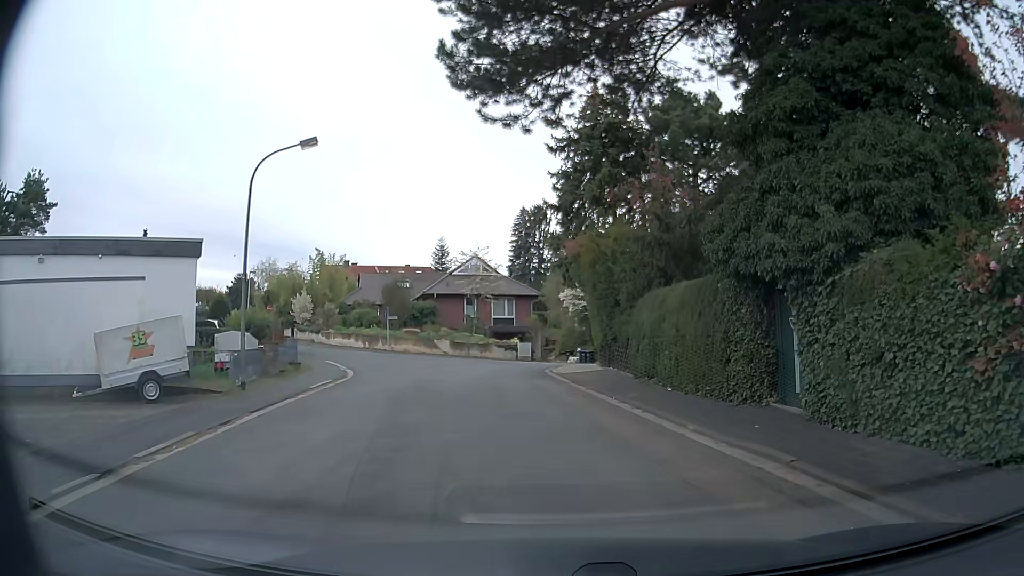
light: Day
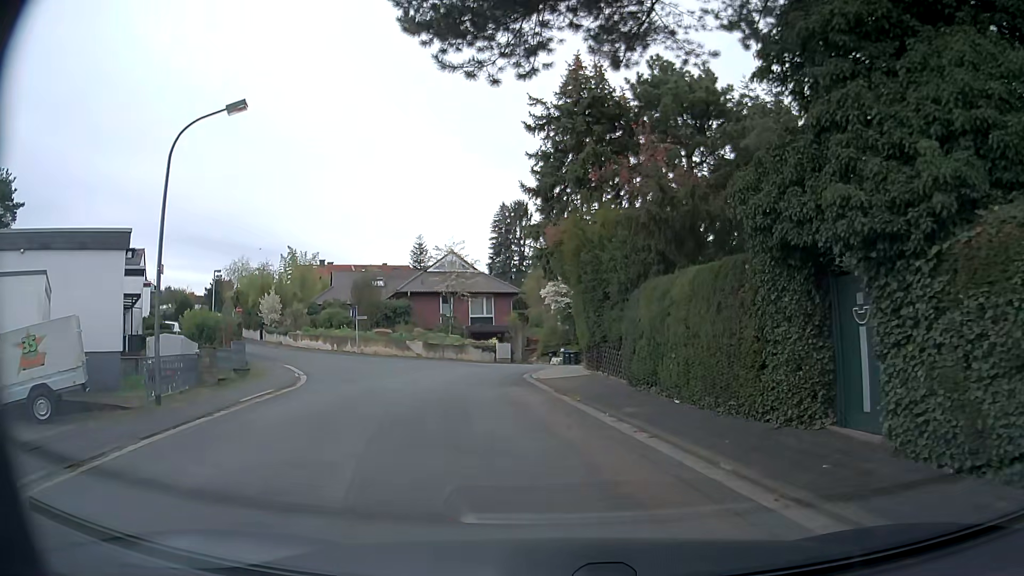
(+0.1, +3.2) m; +2°
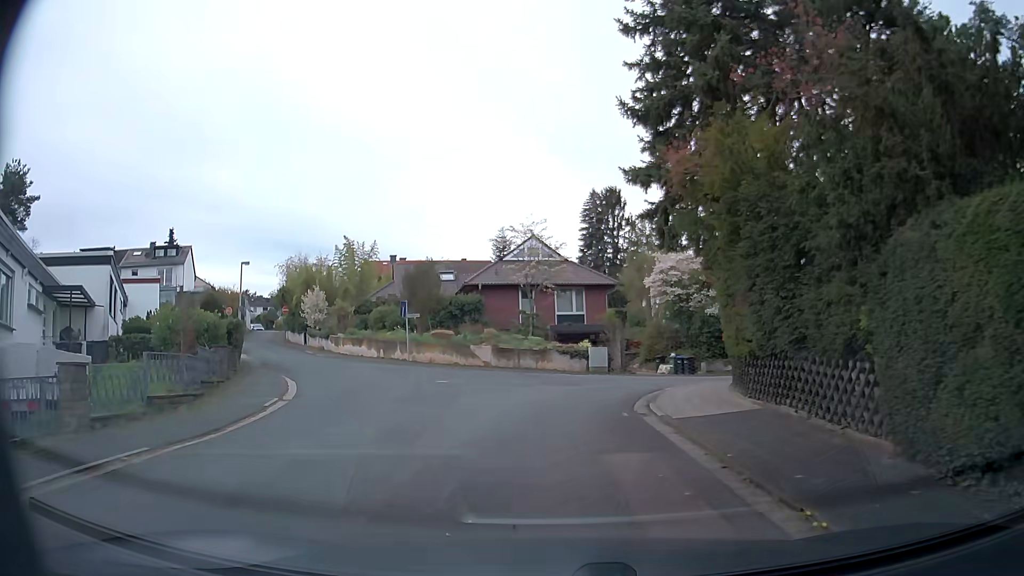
(-0.5, +9.4) m; -9°
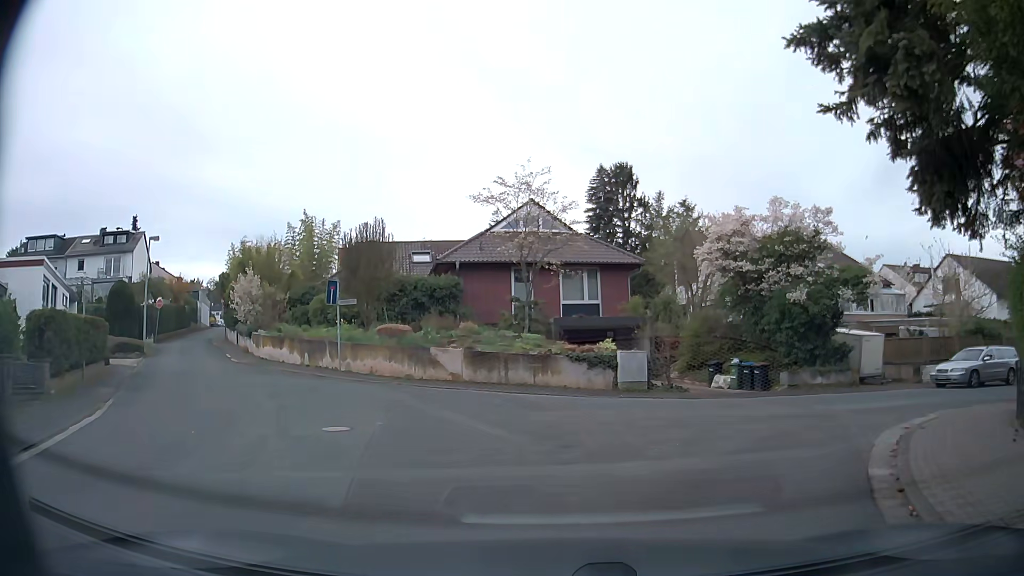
(0.0, +11.1) m; +1°
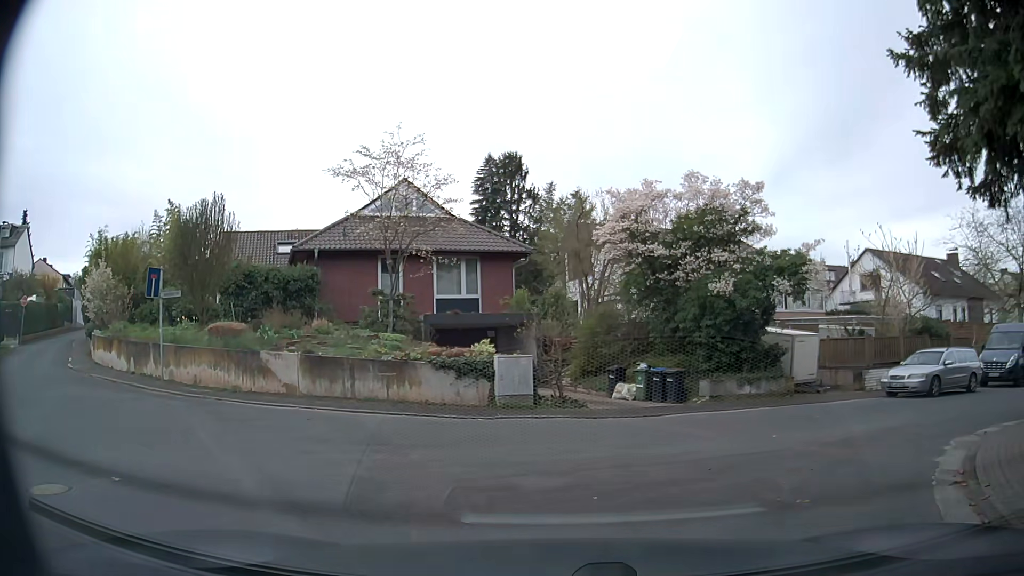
(+0.2, +4.3) m; +9°
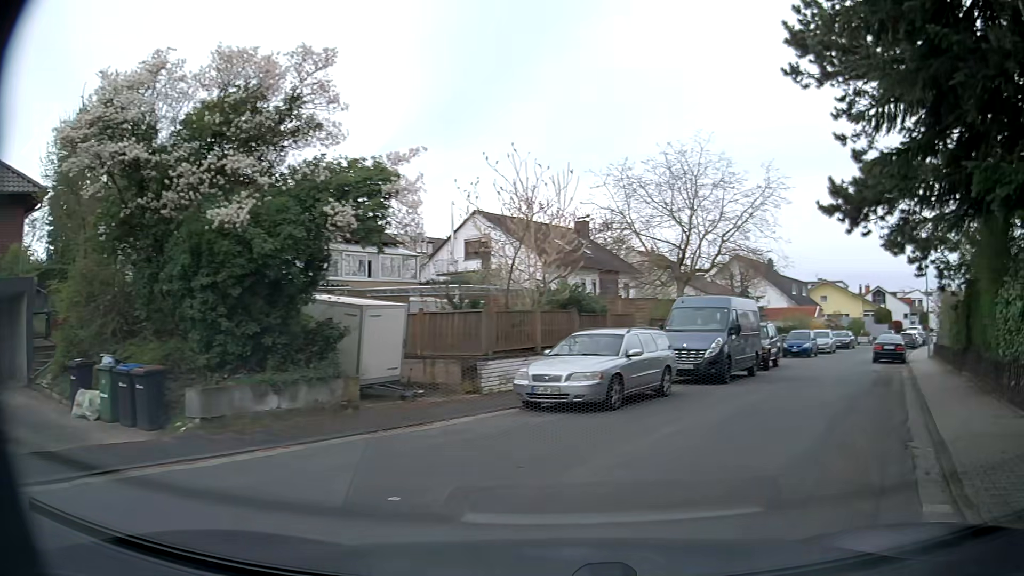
(+2.2, +8.2) m; +33°
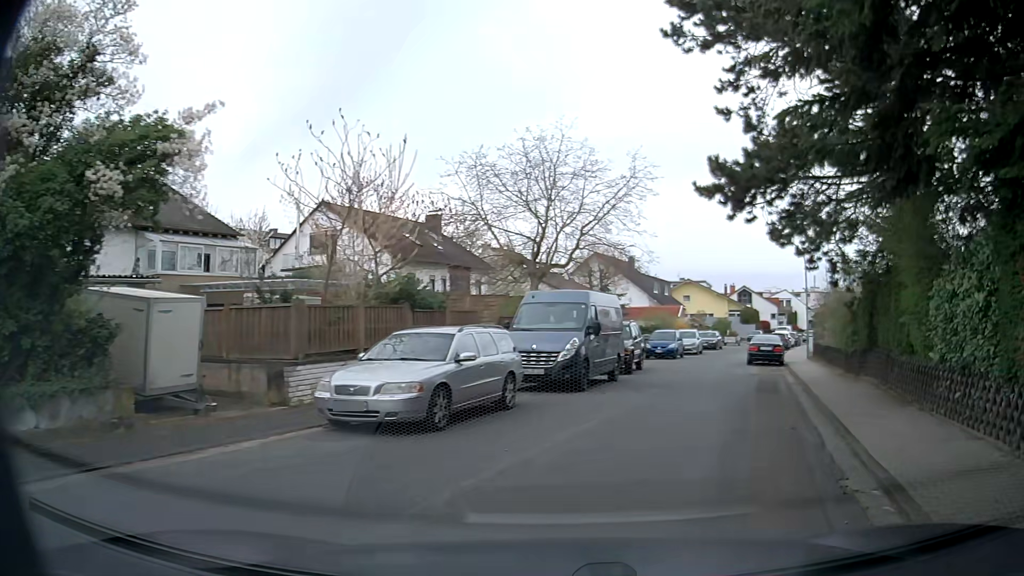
(+0.3, +2.6) m; +11°
